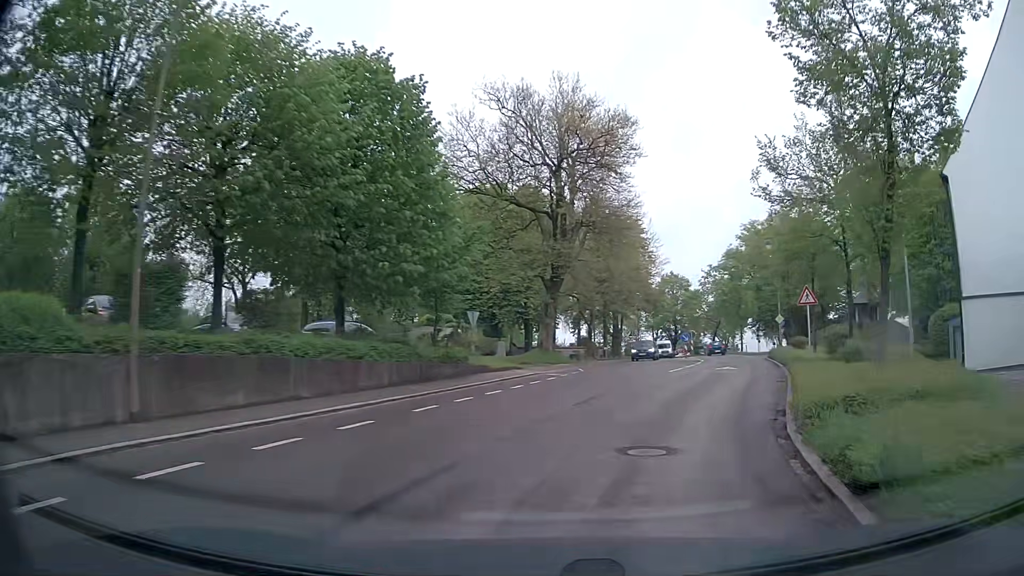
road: tertiary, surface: asphalt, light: Day
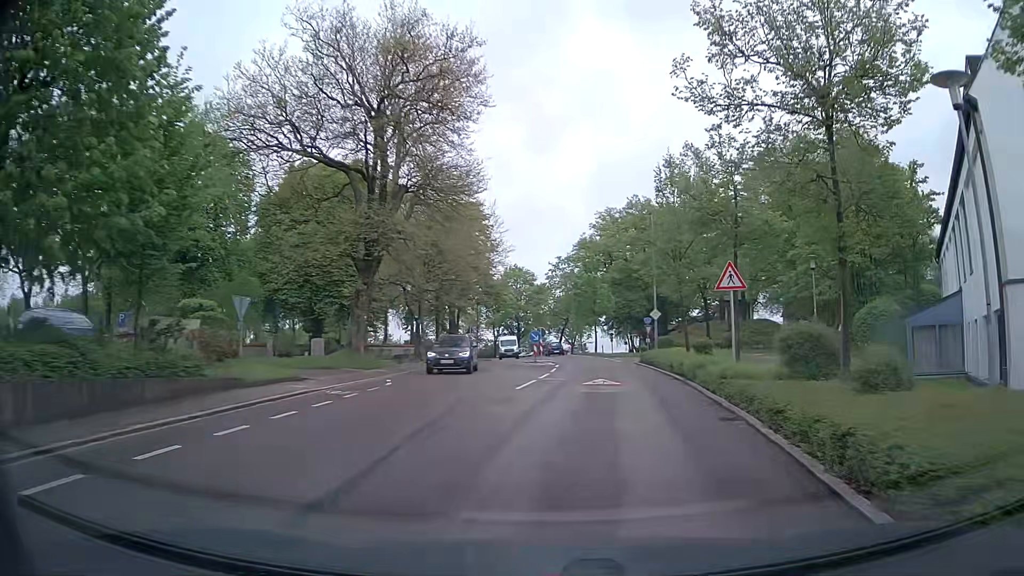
(+1.0, +9.0) m; +13°
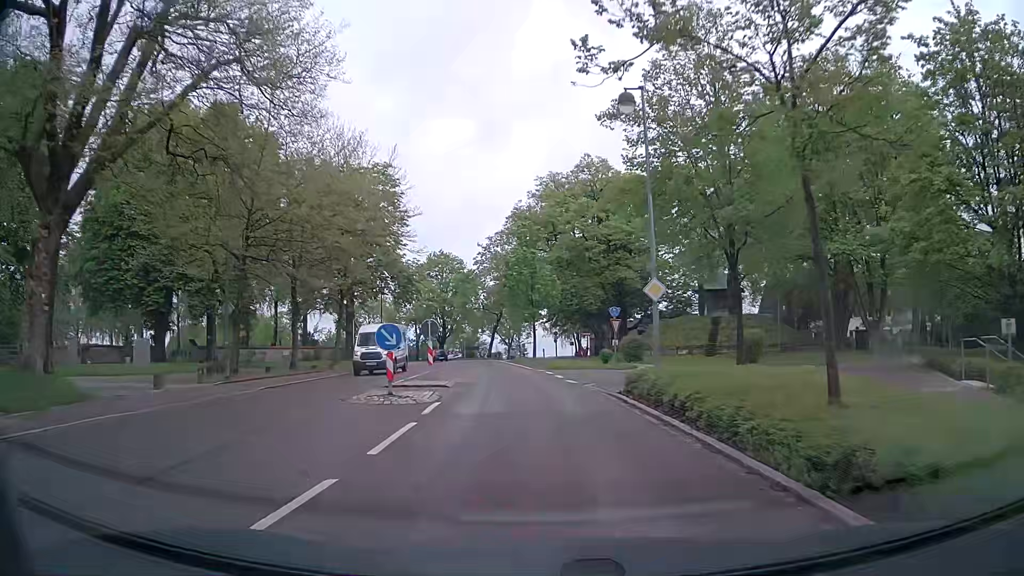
(+1.5, +18.6) m; +4°
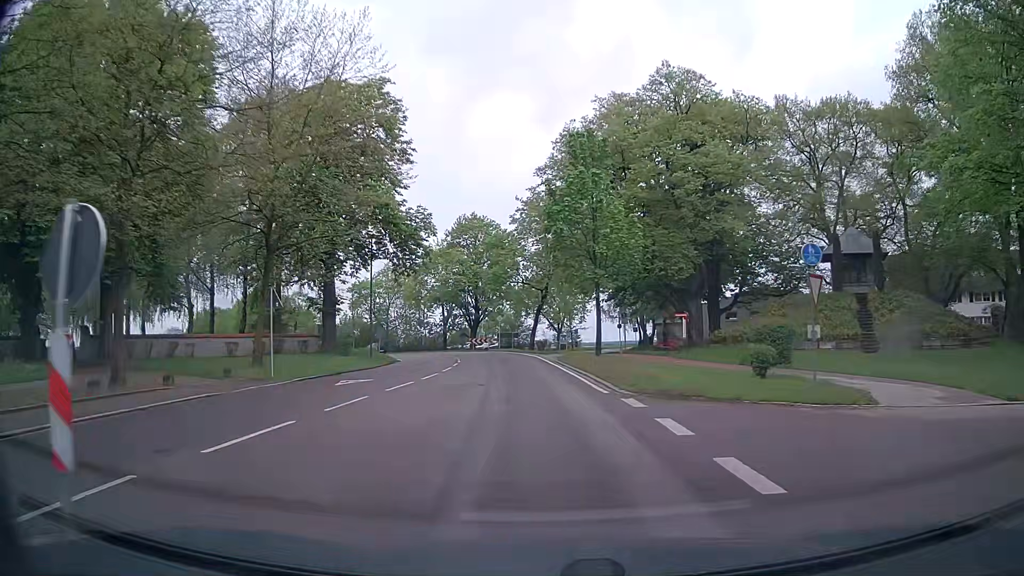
(-0.4, +19.4) m; -4°
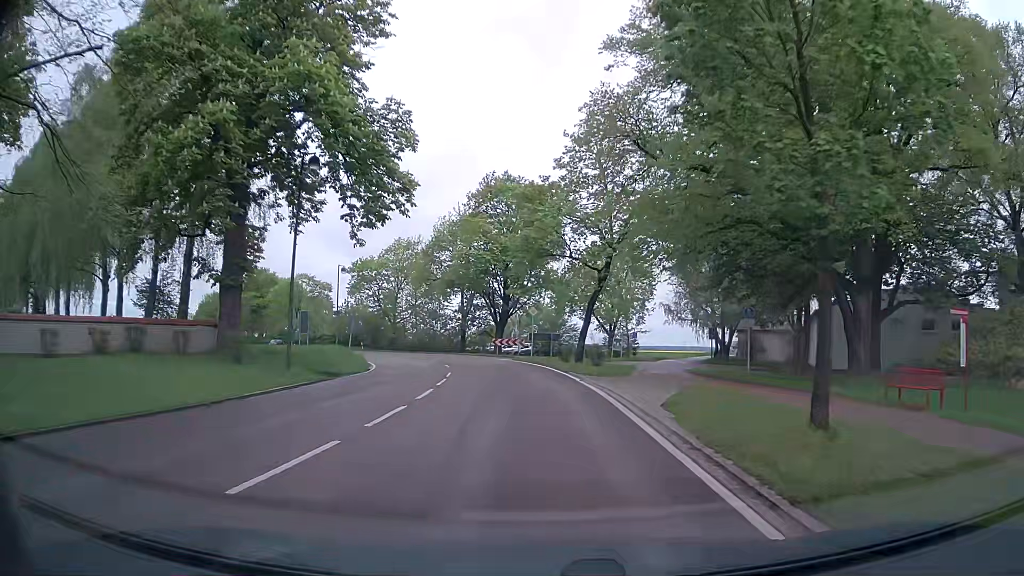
(-0.7, +19.9) m; -3°
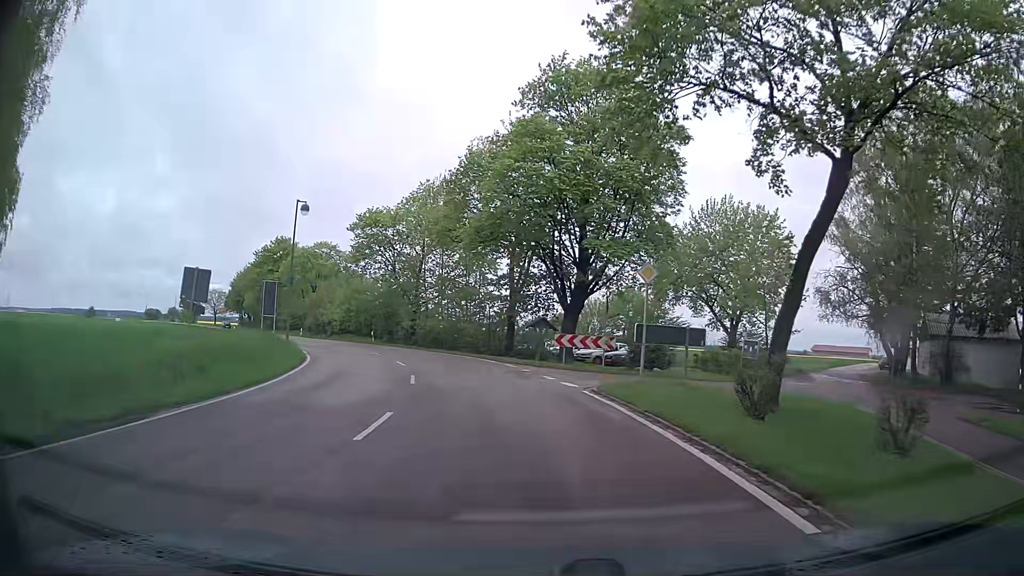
(-1.2, +24.2) m; -7°
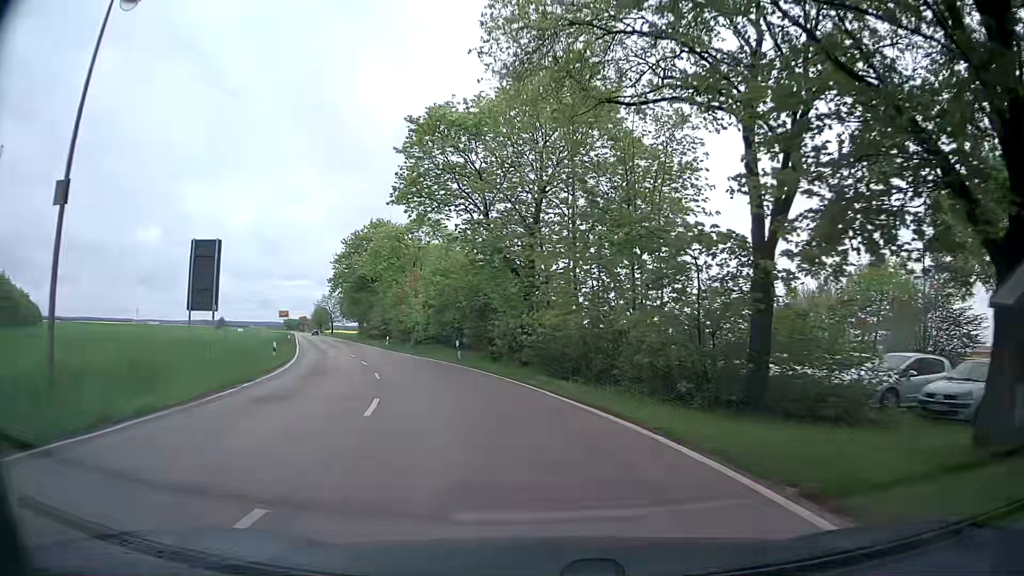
(-2.4, +24.7) m; -14°
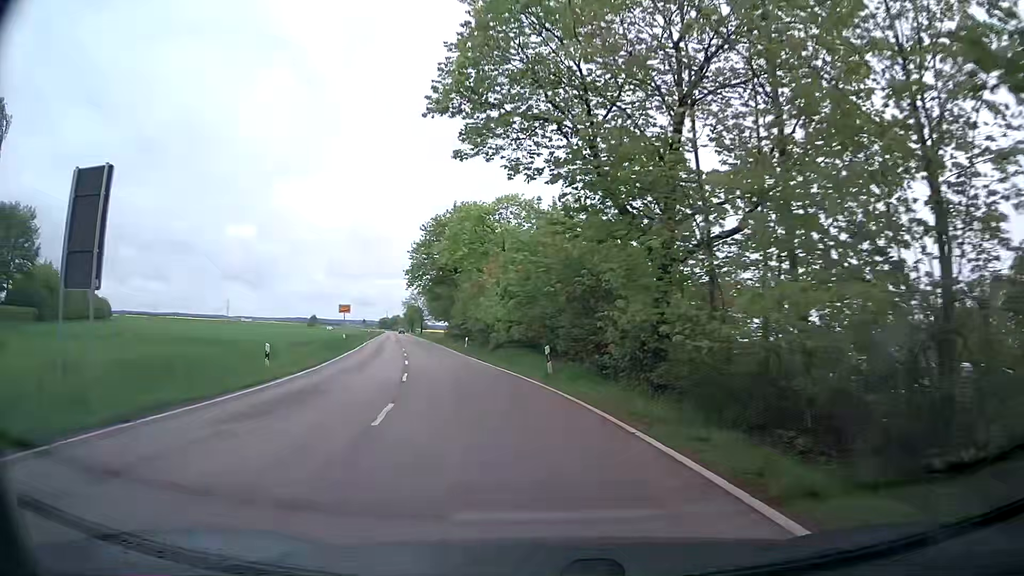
(-0.7, +10.7) m; -8°
(-1, +10) (-2, +20) (-4, +30) (-6, +39) (-8, +49) (-10, +59) (-12, +69) (-15, +79) (-17, +88) (-19, +98) m
